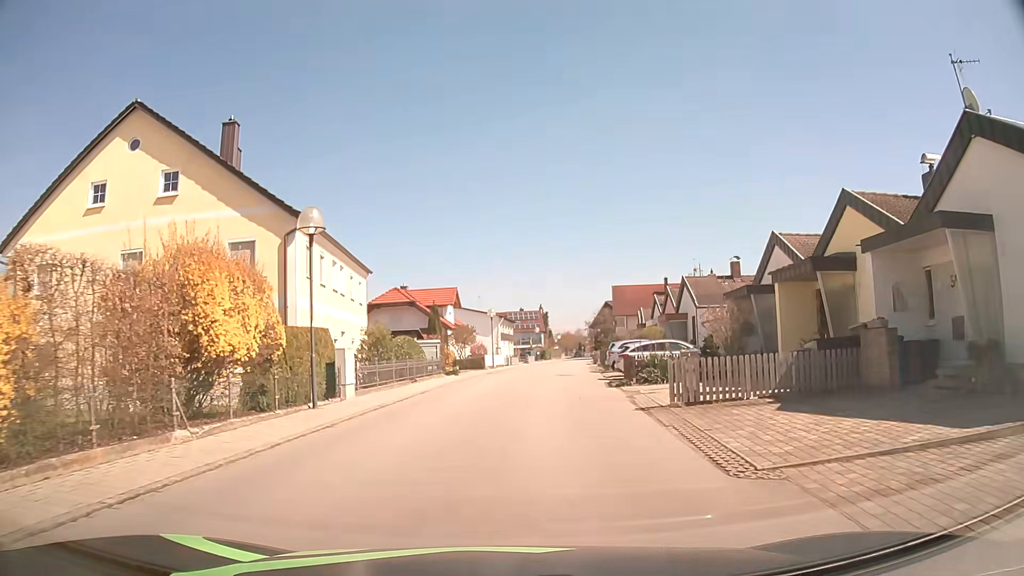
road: residential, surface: asphalt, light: Day
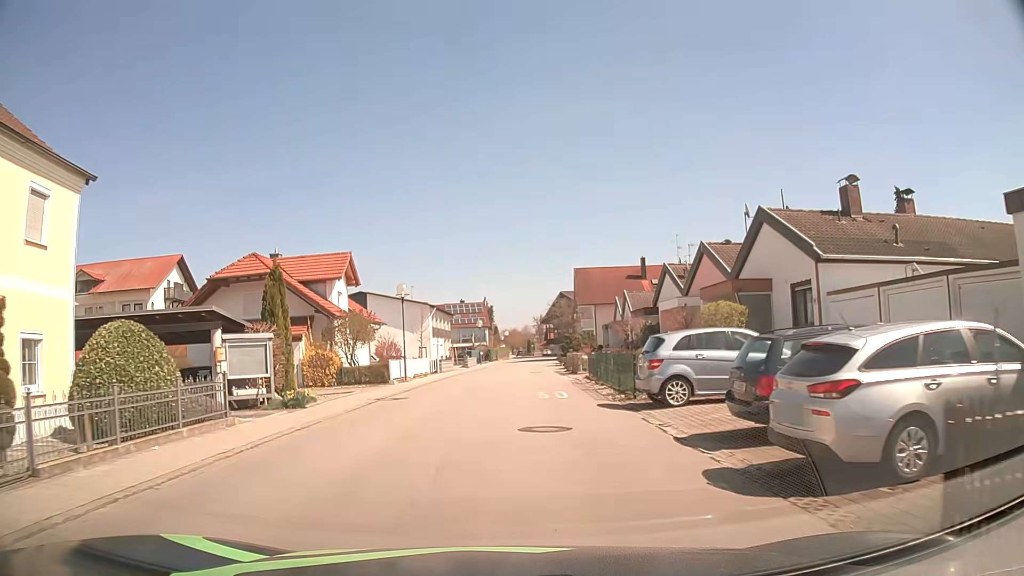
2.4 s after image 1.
(+0.9, +21.0) m; +4°
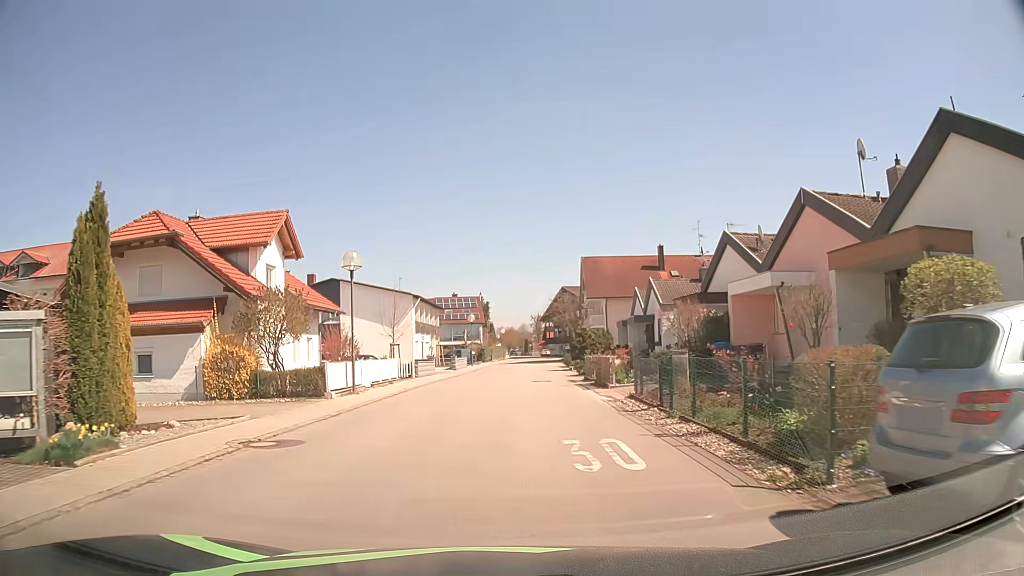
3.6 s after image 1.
(0.0, +10.5) m; 0°
(0, +10) (0, +20) (+1, +30) (+1, +40) (+2, +50) (+3, +60) (+3, +70) (+4, +80) (+5, +90) (+5, +100) m
